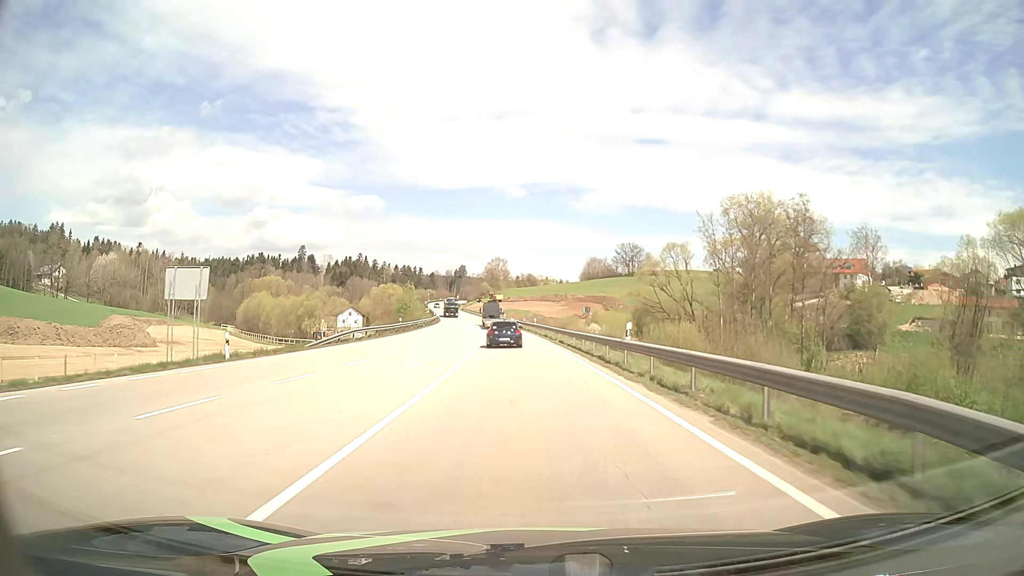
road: primary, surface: asphalt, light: Day
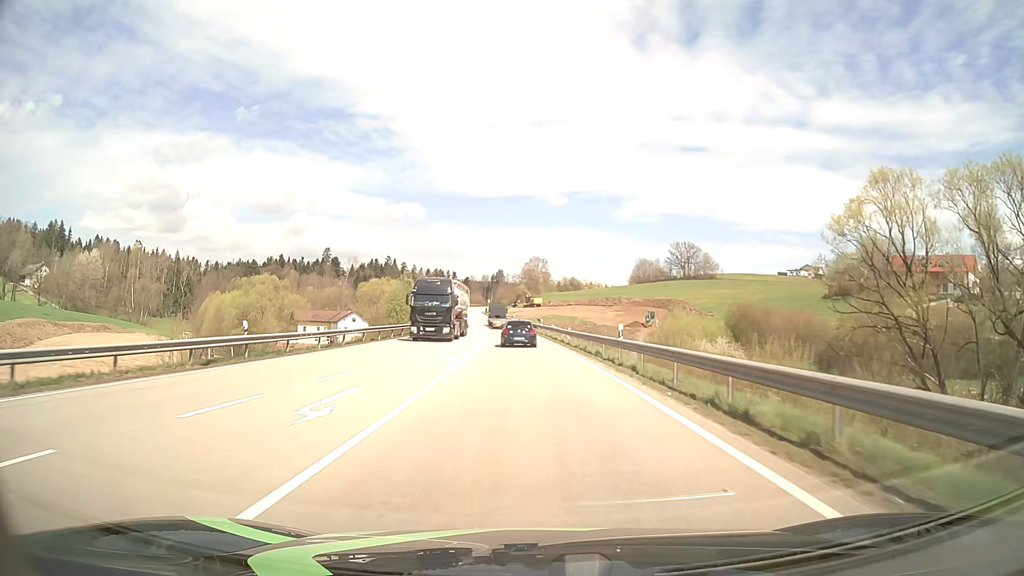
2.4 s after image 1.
(-1.3, +42.4) m; -4°
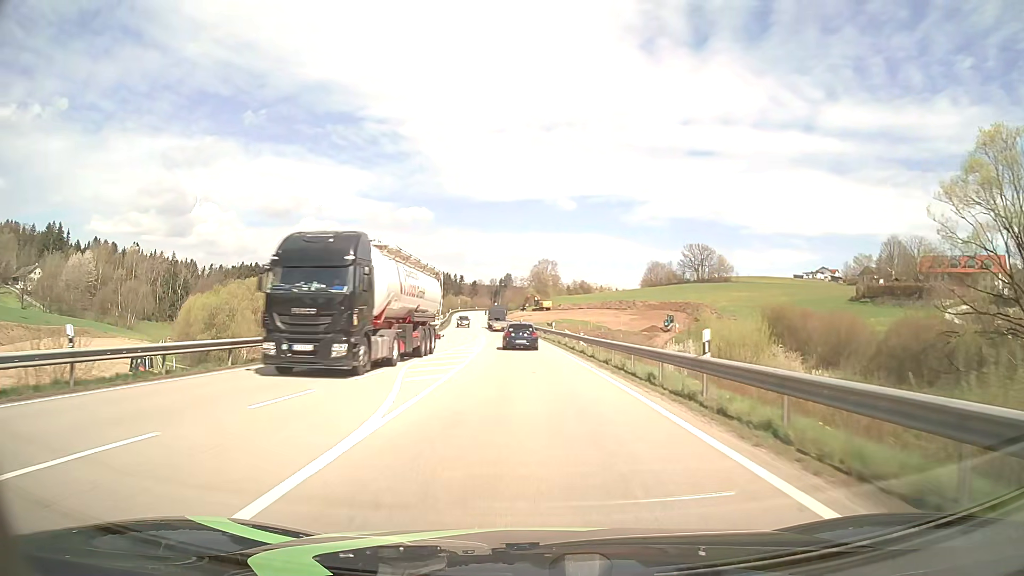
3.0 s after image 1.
(-0.1, +10.5) m; -1°
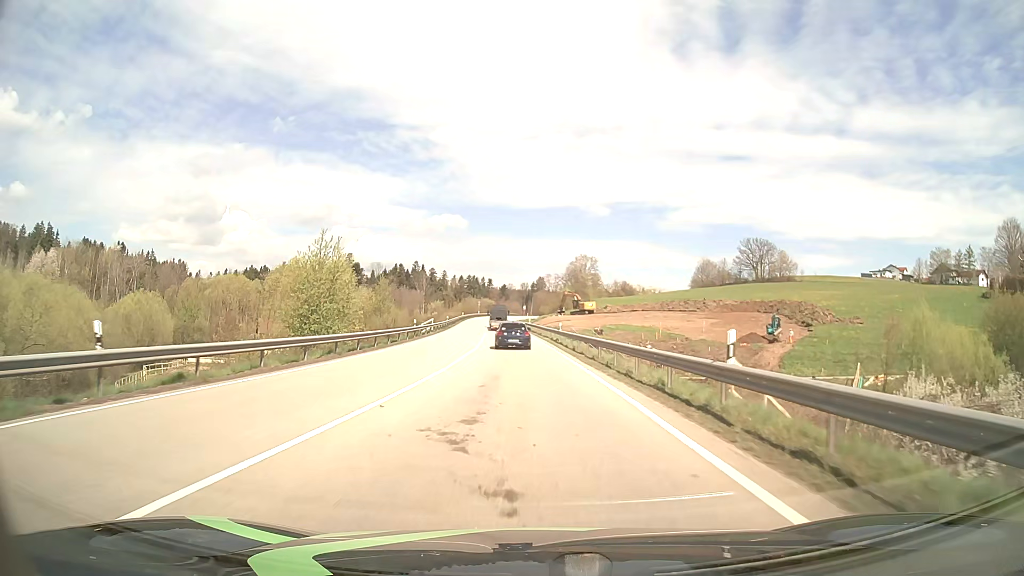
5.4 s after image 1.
(-1.0, +41.8) m; -3°
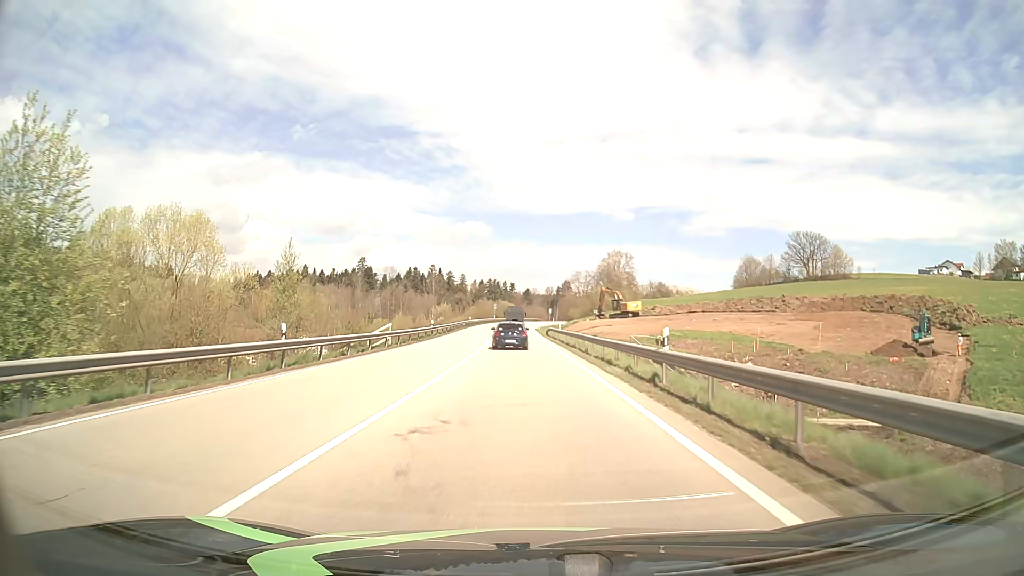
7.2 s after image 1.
(-0.6, +31.2) m; -2°
